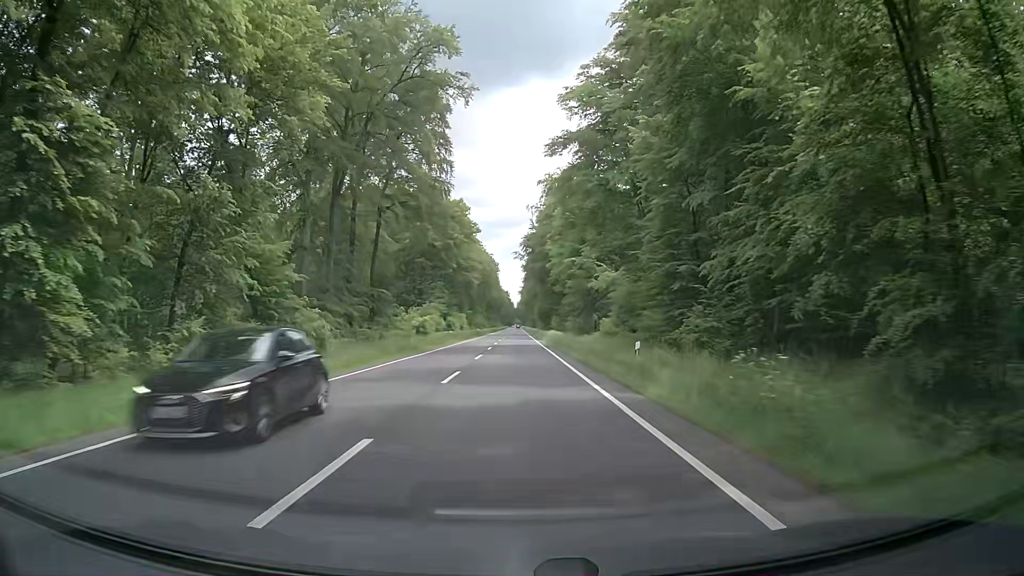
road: primary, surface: asphalt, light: Day
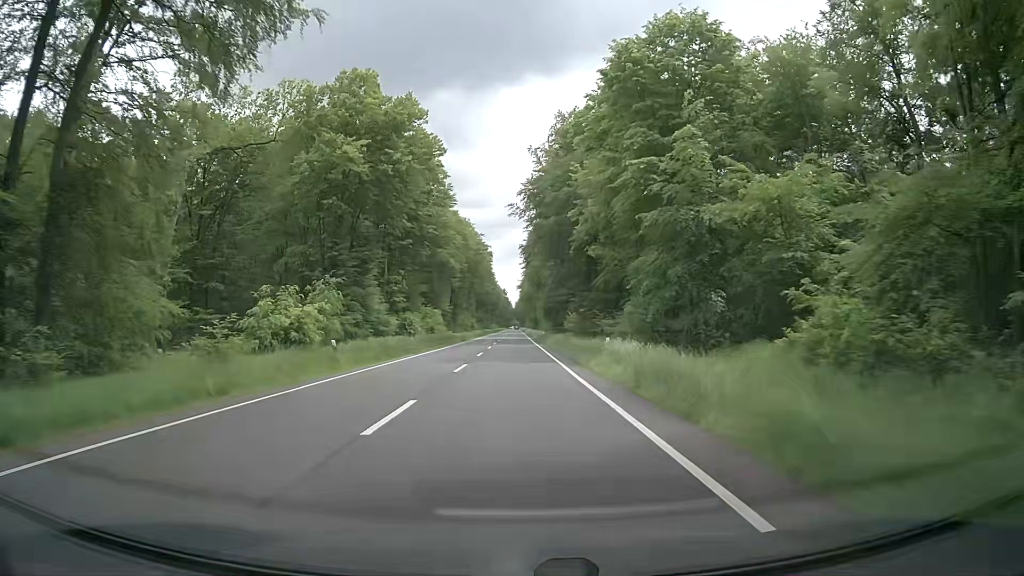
(+0.4, +44.3) m; 0°
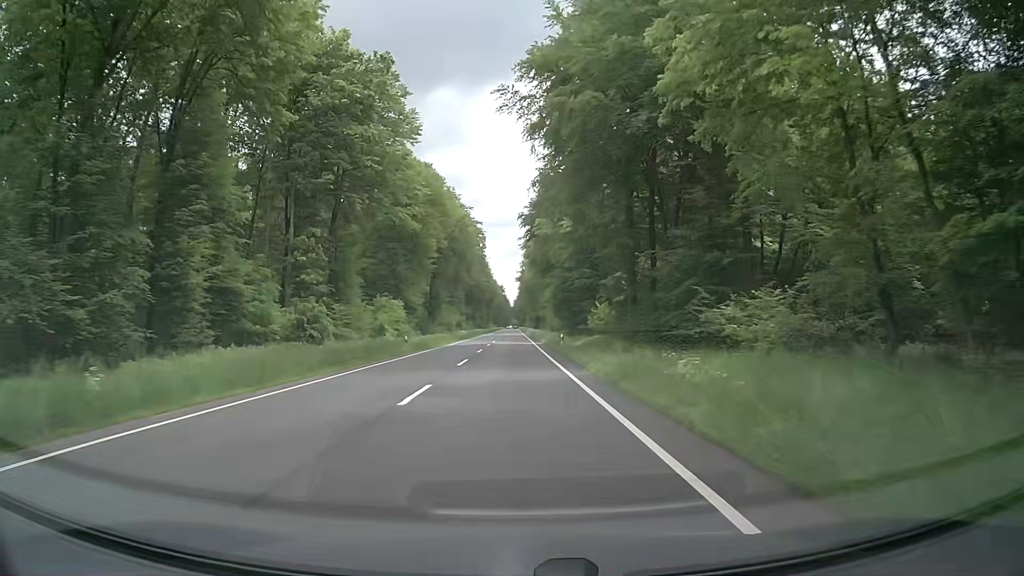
(+0.1, +33.3) m; +1°
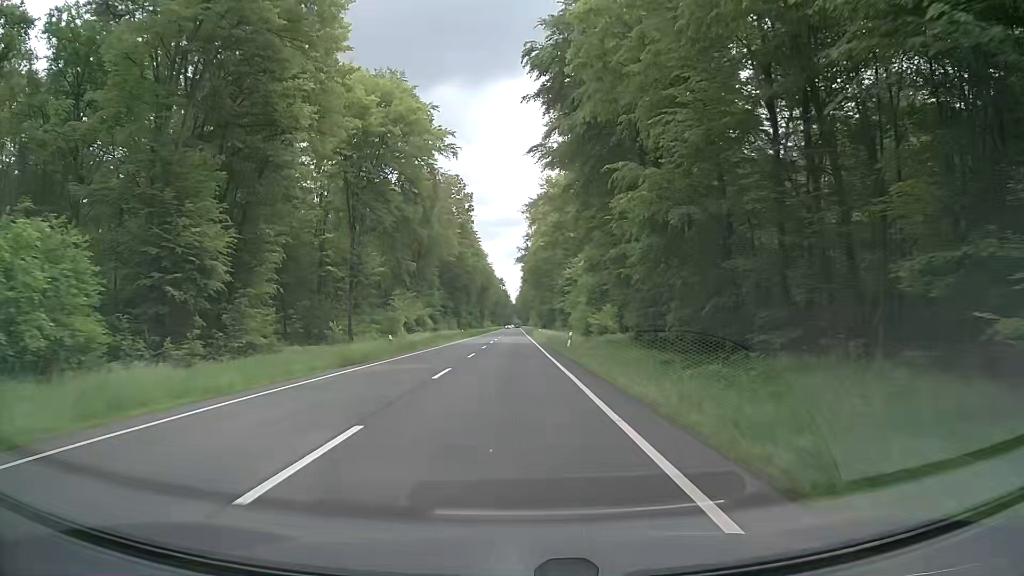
(-0.5, +55.5) m; 0°
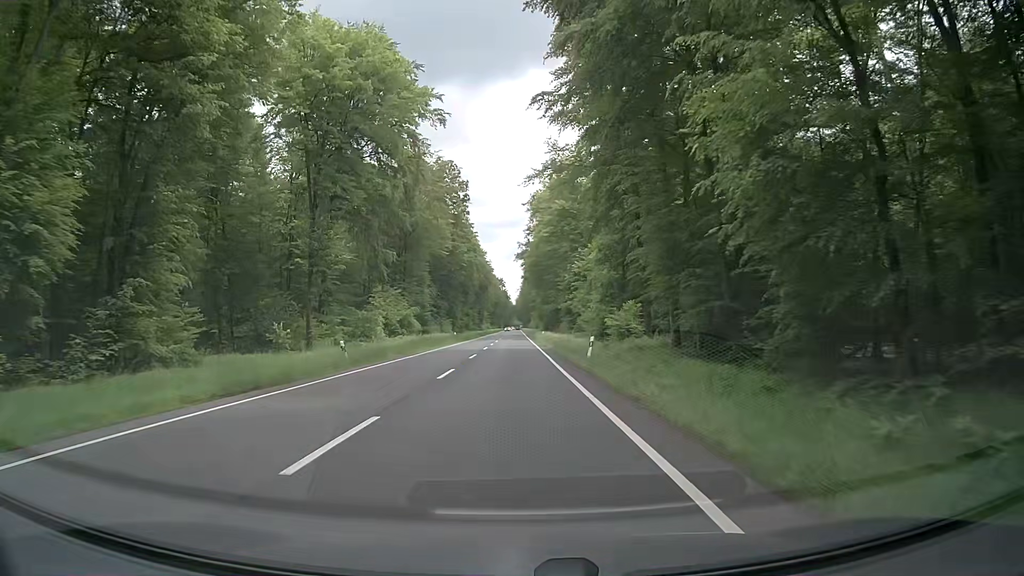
(0.0, +11.1) m; 0°
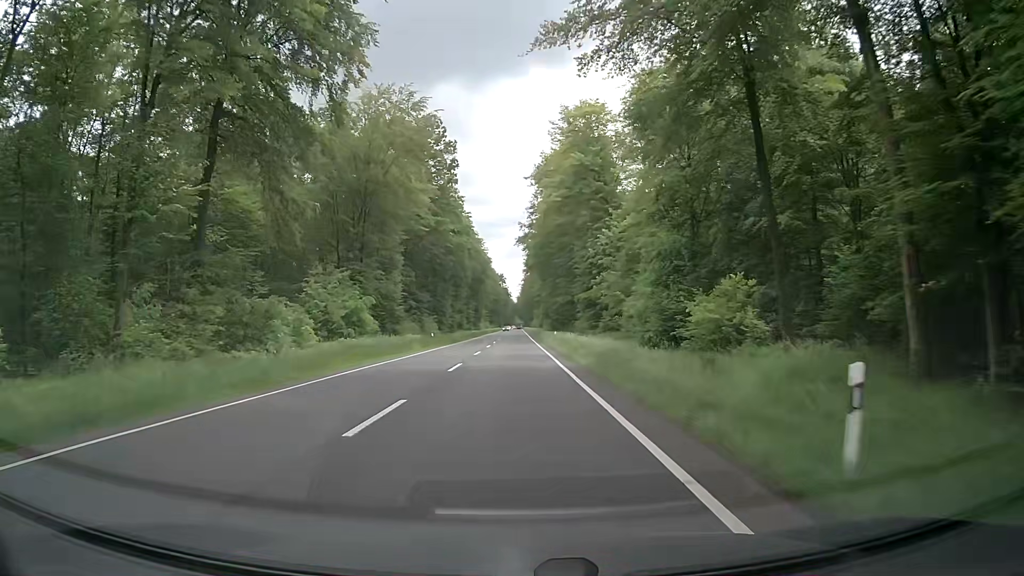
(0.0, +22.2) m; 0°
